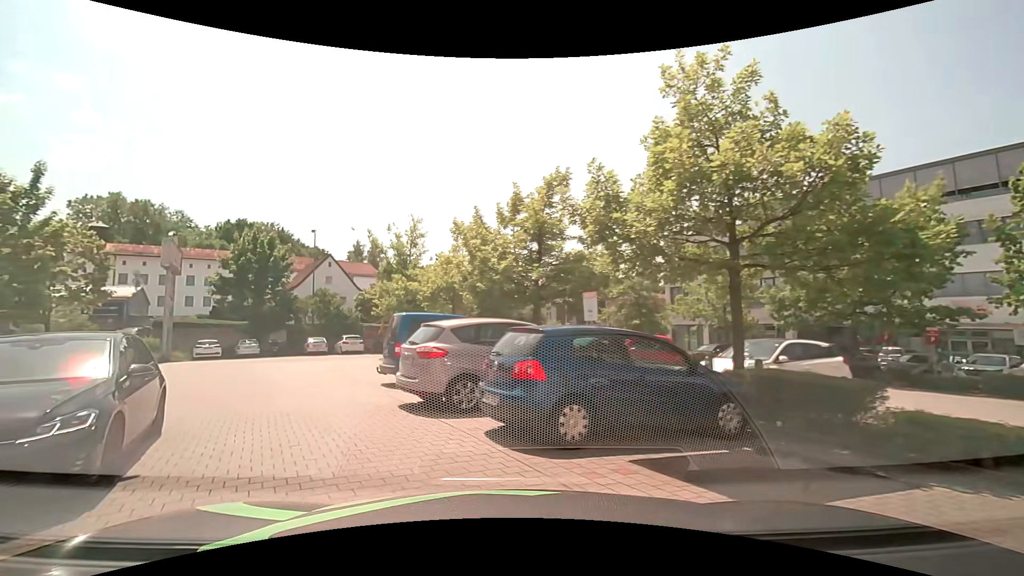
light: Day
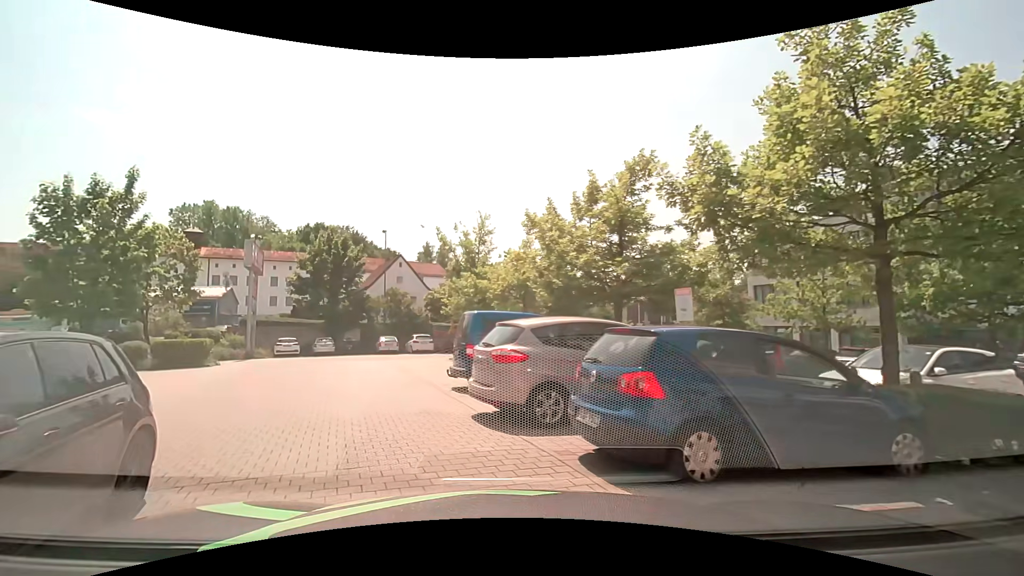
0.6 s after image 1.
(-0.1, +1.2) m; -8°
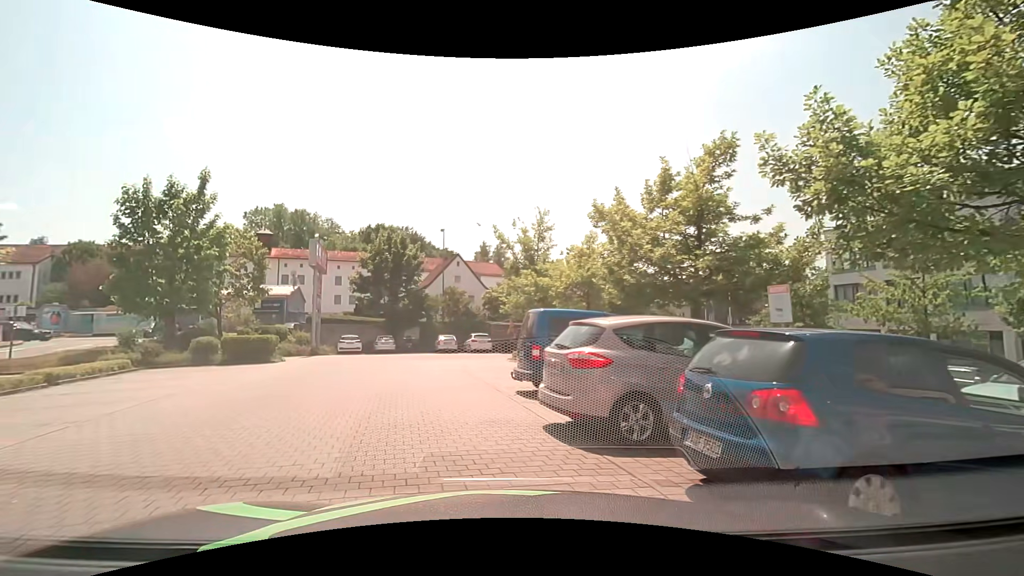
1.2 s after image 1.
(0.0, +1.0) m; -7°
